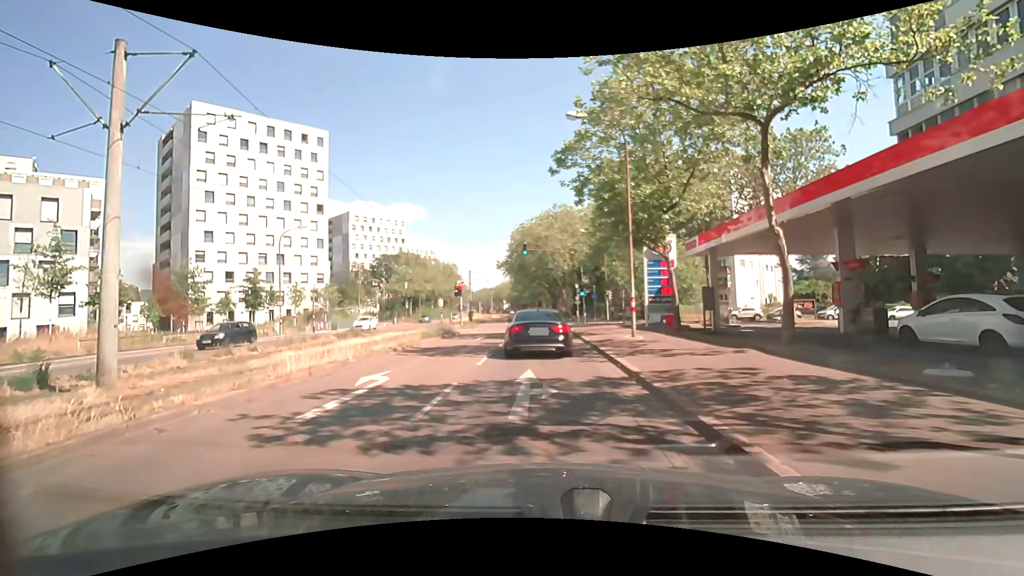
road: tertiary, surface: asphalt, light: Day
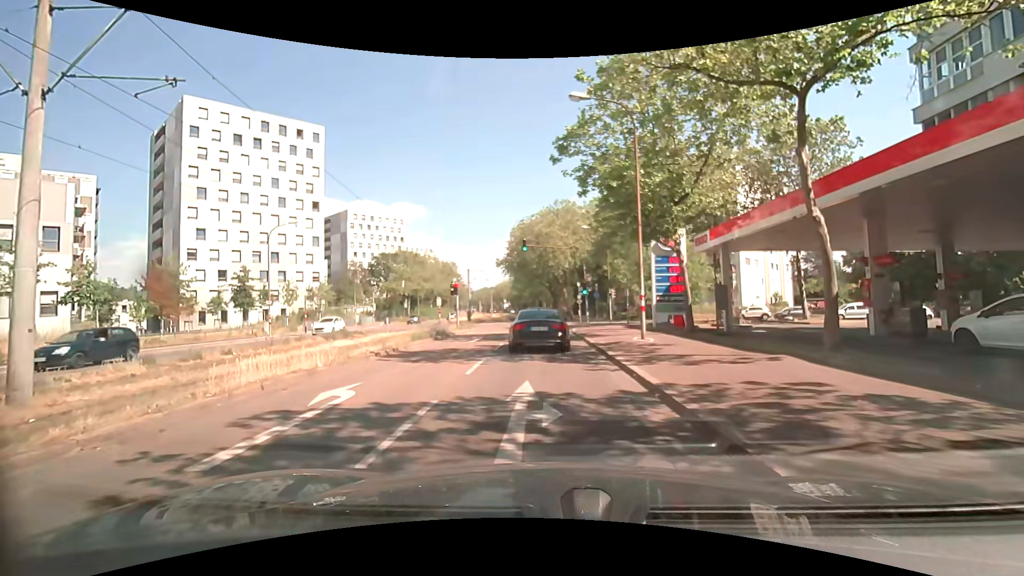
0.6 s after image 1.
(+0.1, +1.9) m; +2°
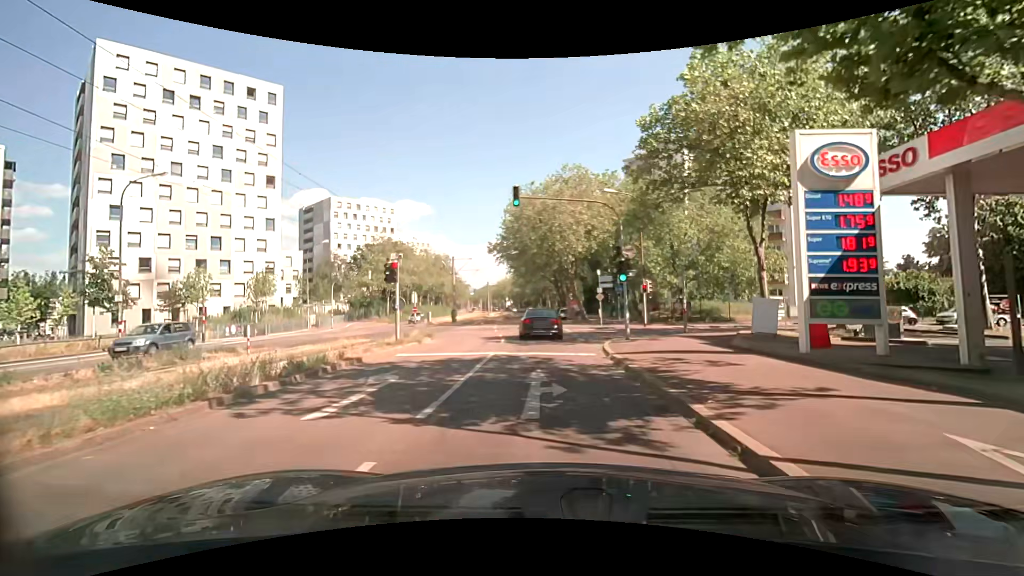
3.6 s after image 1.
(+0.4, +15.2) m; +1°
